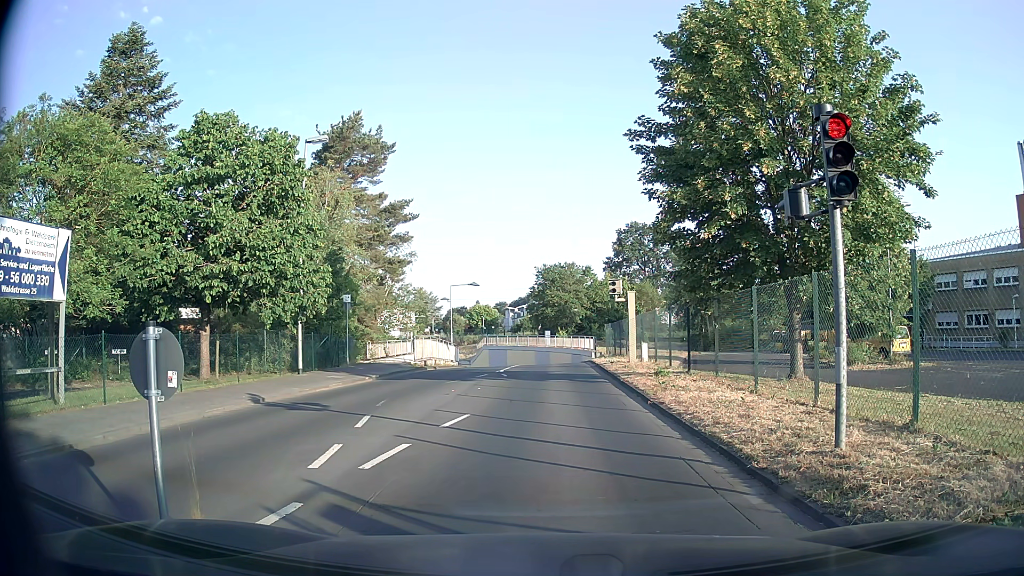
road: unclassified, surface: asphalt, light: Day
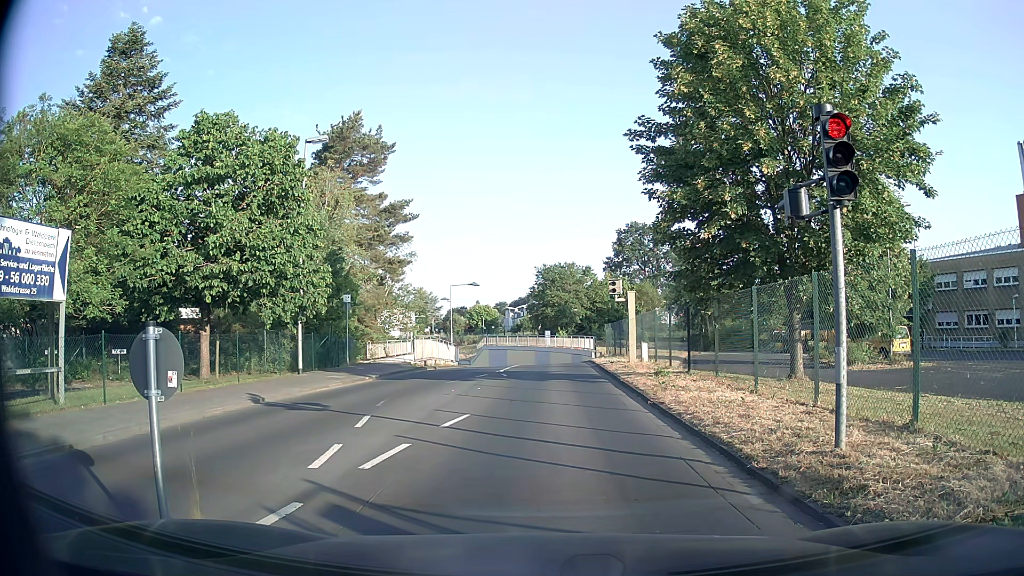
(0.0, 0.0) m; 0°
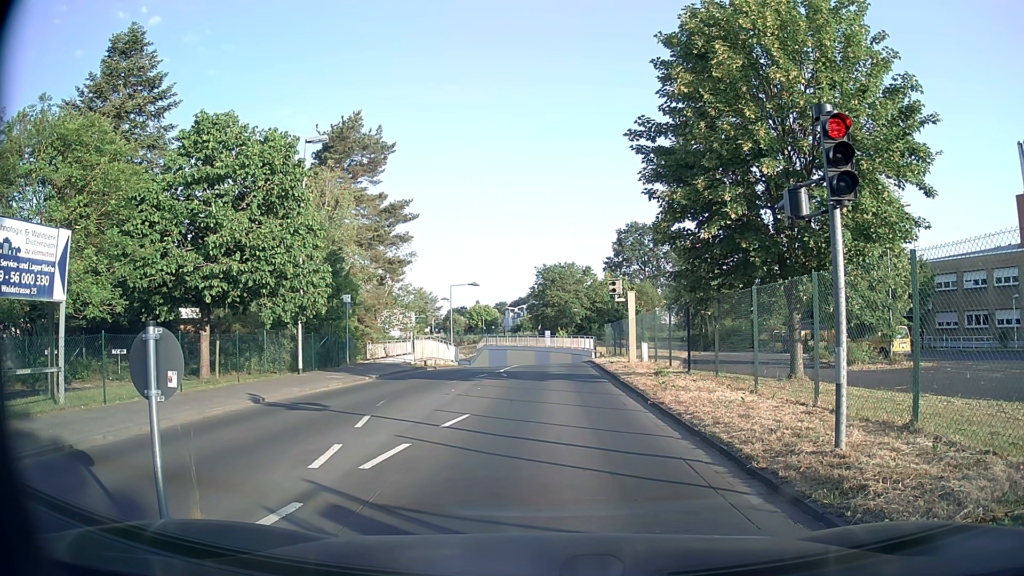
(0.0, 0.0) m; 0°
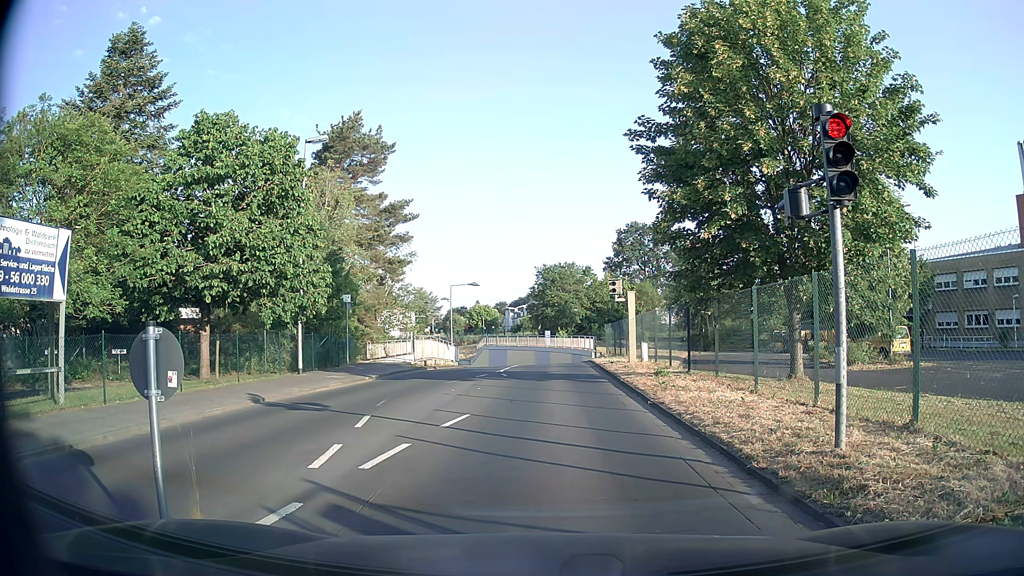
(0.0, 0.0) m; 0°
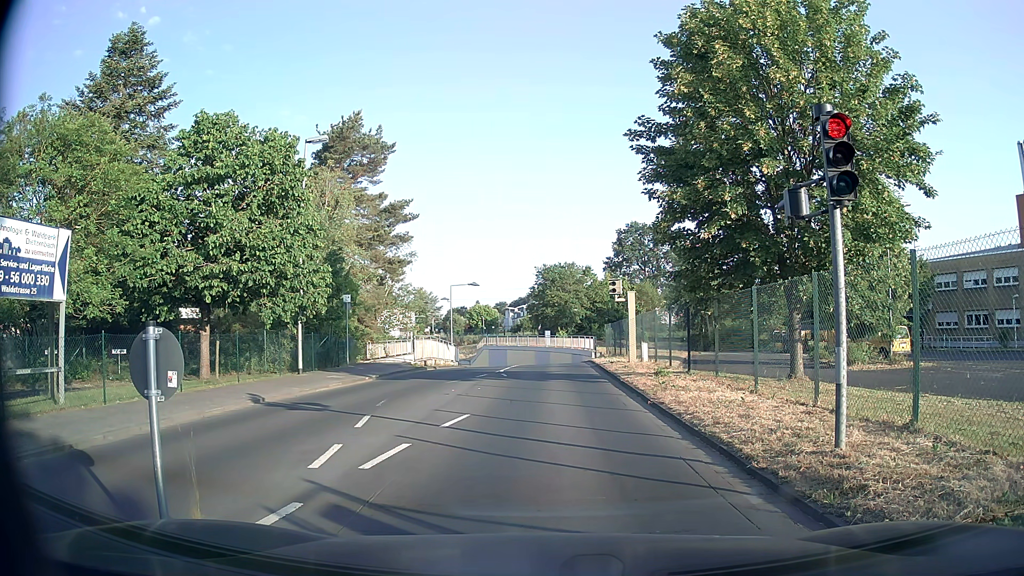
(0.0, 0.0) m; 0°
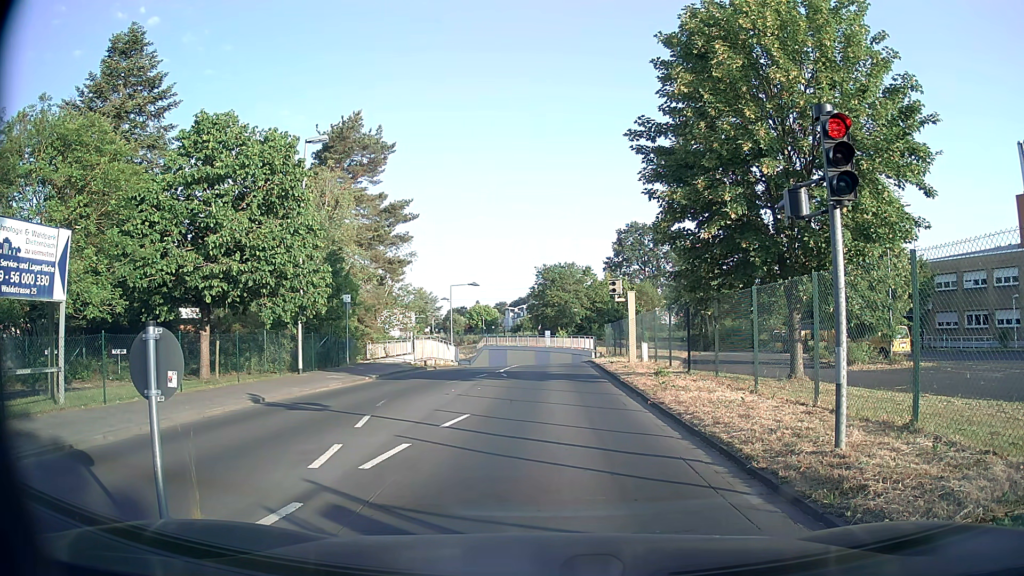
(0.0, 0.0) m; 0°
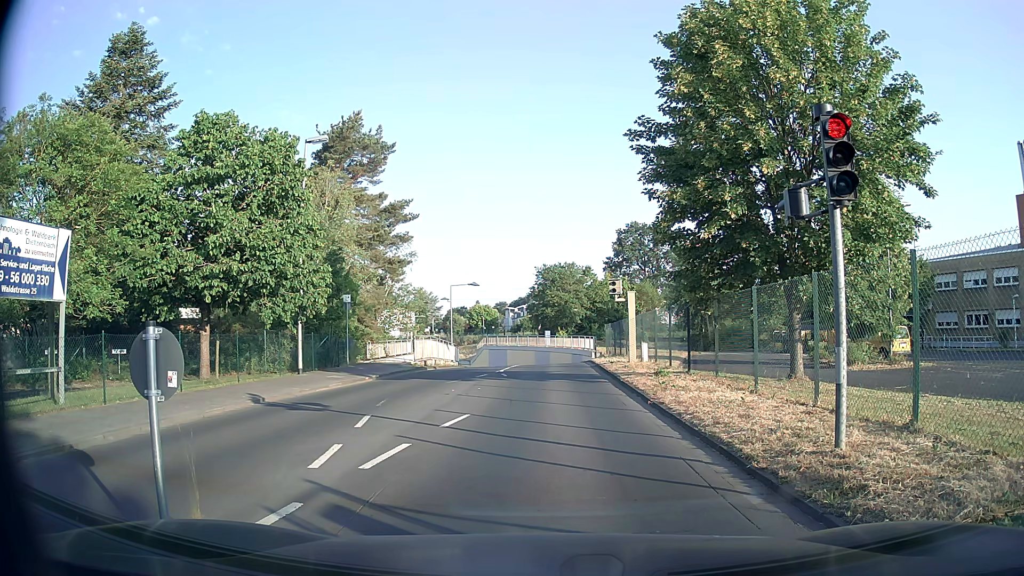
(0.0, 0.0) m; 0°
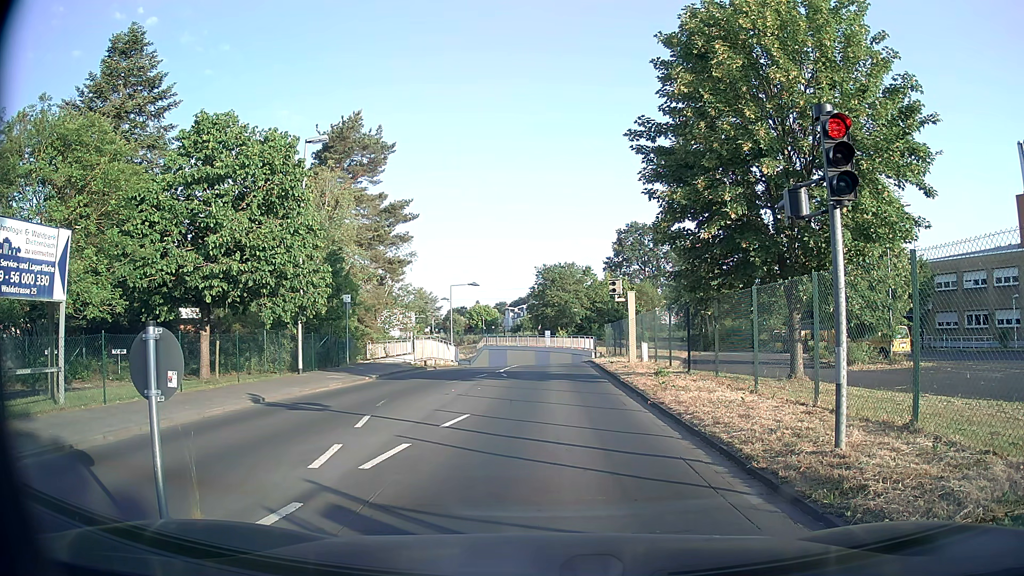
(0.0, 0.0) m; 0°
(0, +10) (0, +20) (+1, +30) (+1, +40) (+1, +50) (-1, +60) (-5, +69) (-11, +77) (-18, +83) (-26, +90) m
